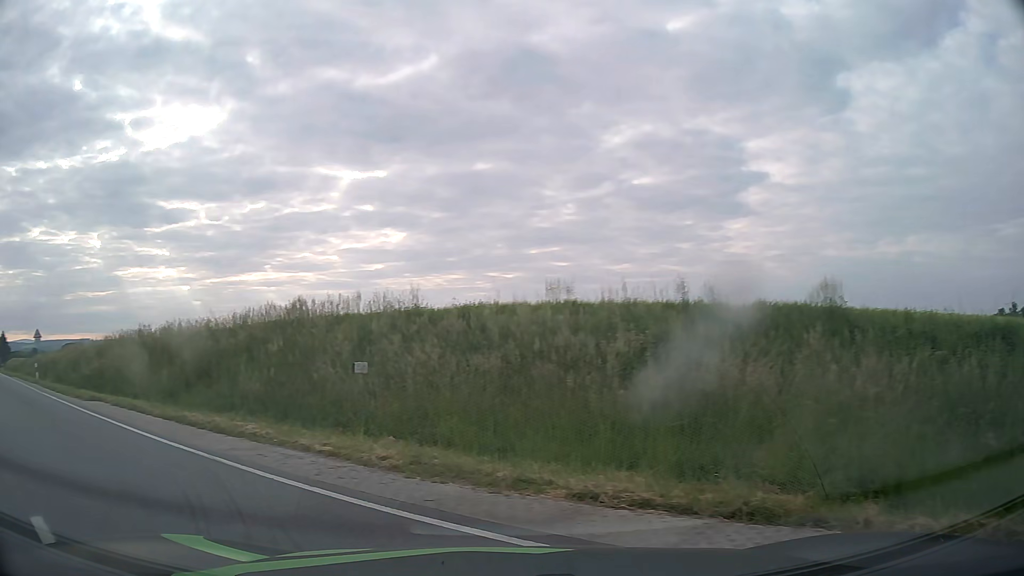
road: secondary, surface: asphalt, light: Day
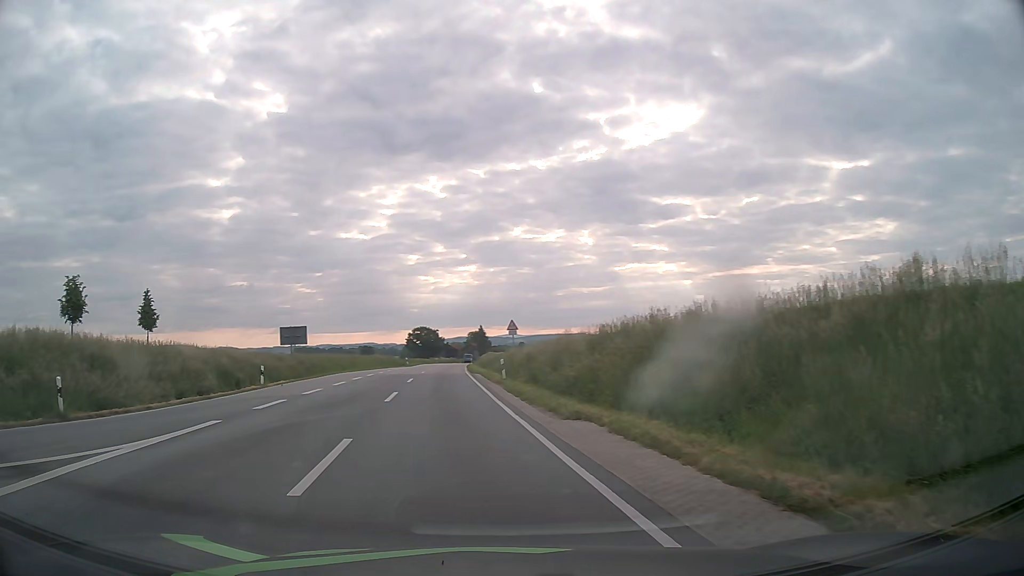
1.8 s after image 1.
(-3.3, +7.4) m; -44°
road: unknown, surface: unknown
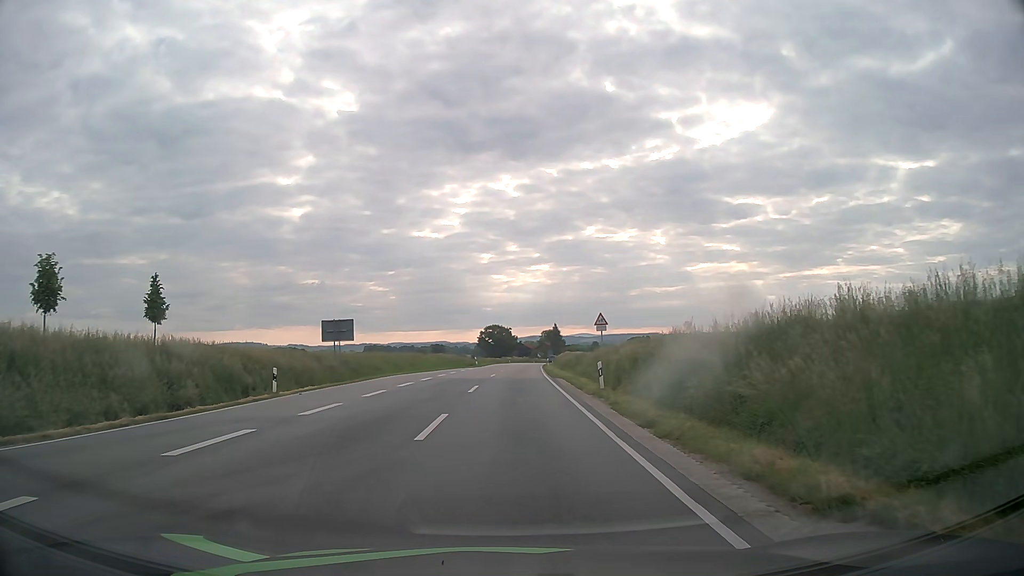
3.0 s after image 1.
(-0.5, +8.4) m; -5°
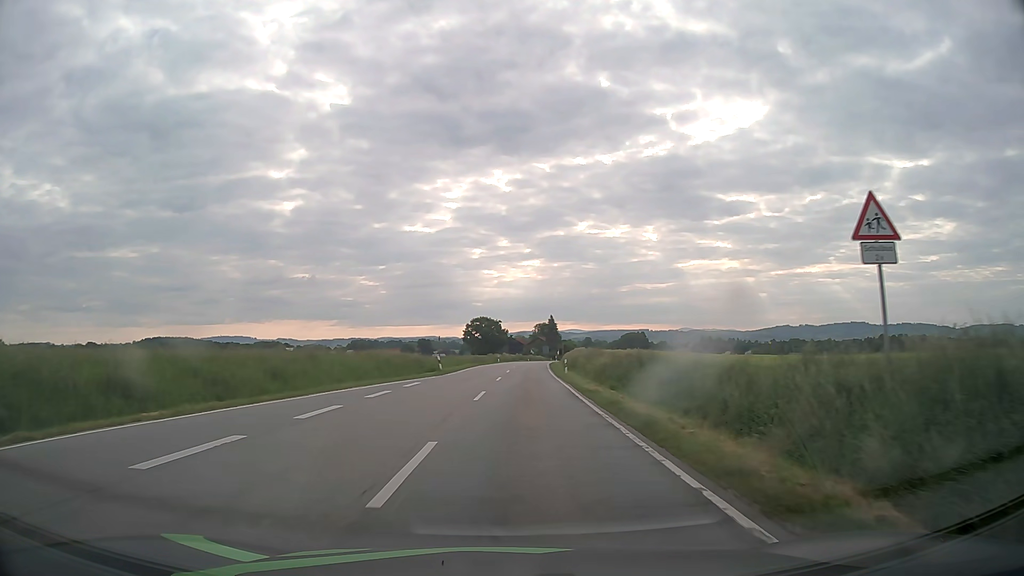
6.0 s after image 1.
(+0.1, +32.1) m; +1°
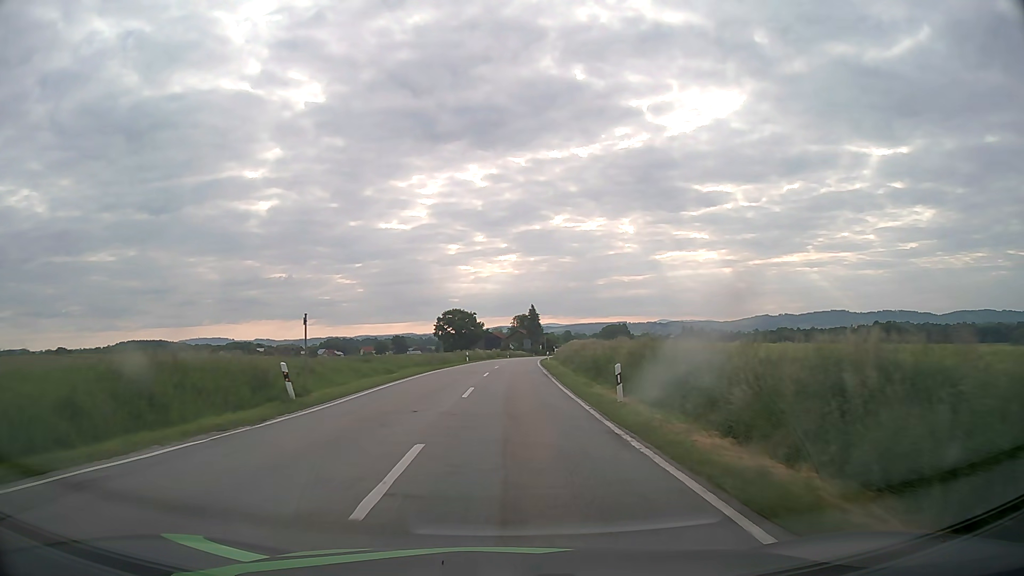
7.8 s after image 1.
(+0.4, +26.4) m; +2°
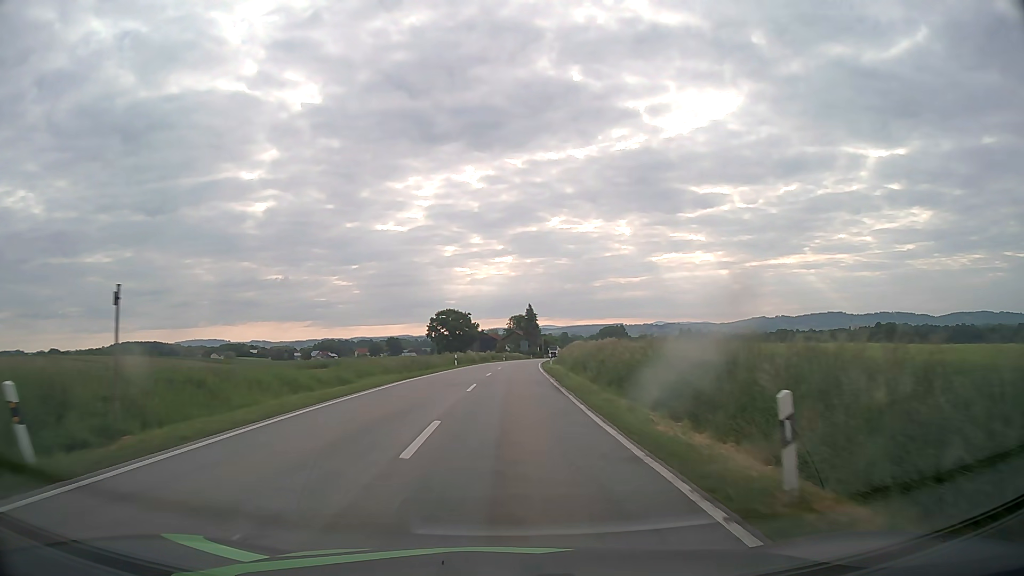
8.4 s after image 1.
(0.0, +9.8) m; 0°
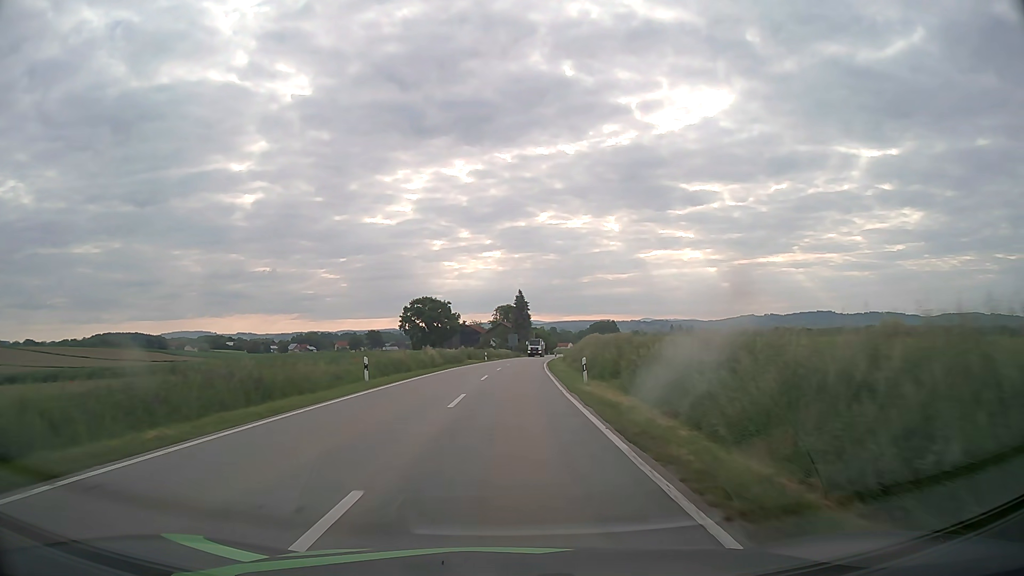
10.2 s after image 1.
(+0.4, +31.6) m; +1°
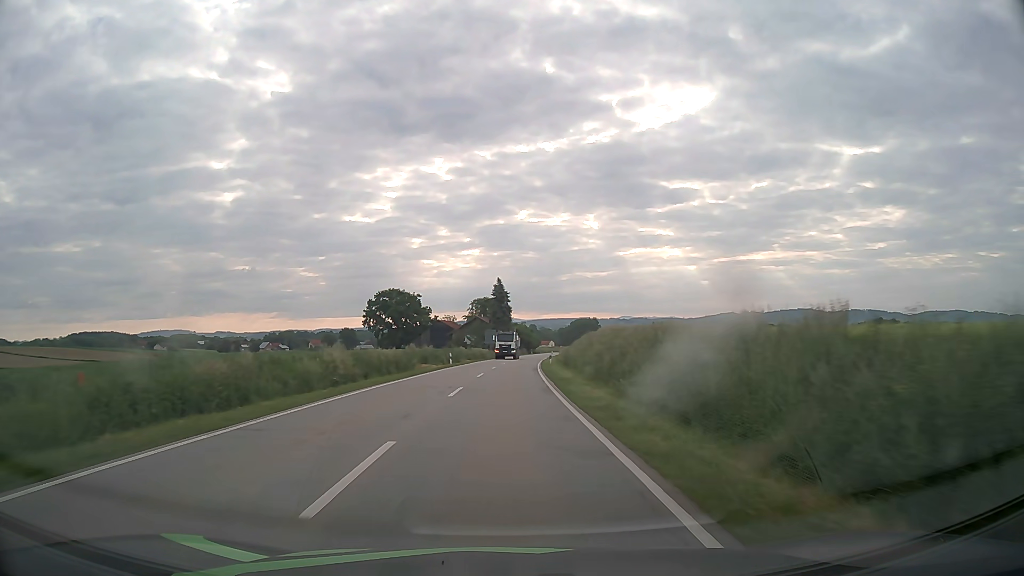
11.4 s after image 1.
(+0.3, +22.3) m; +2°
(0, +10) (0, +20) (0, +30) (+1, +40) (+1, +50) (+2, +60) (+2, +70) (+3, +80) (+3, +90) (+4, +100) m
